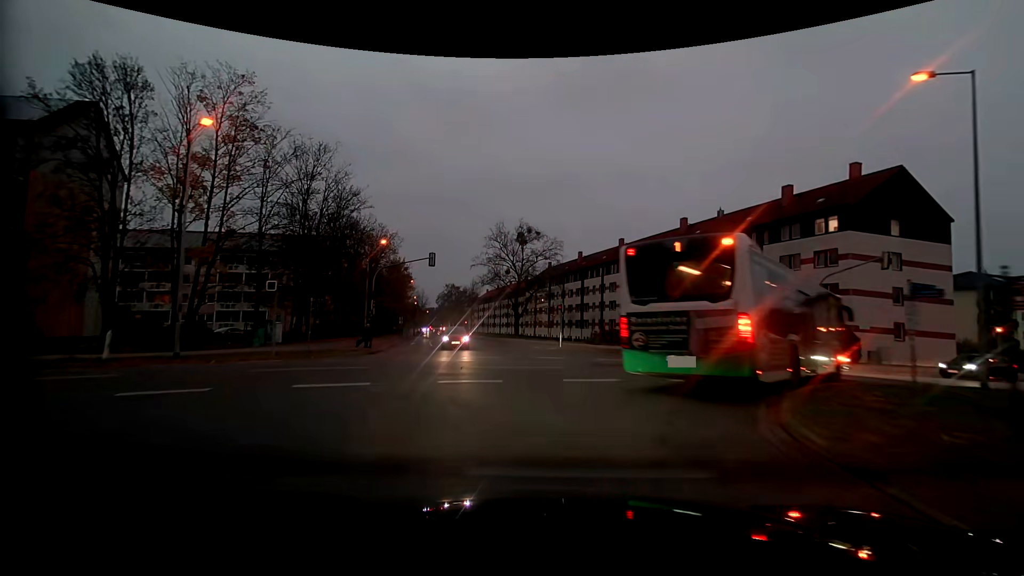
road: residential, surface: asphalt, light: Dusk
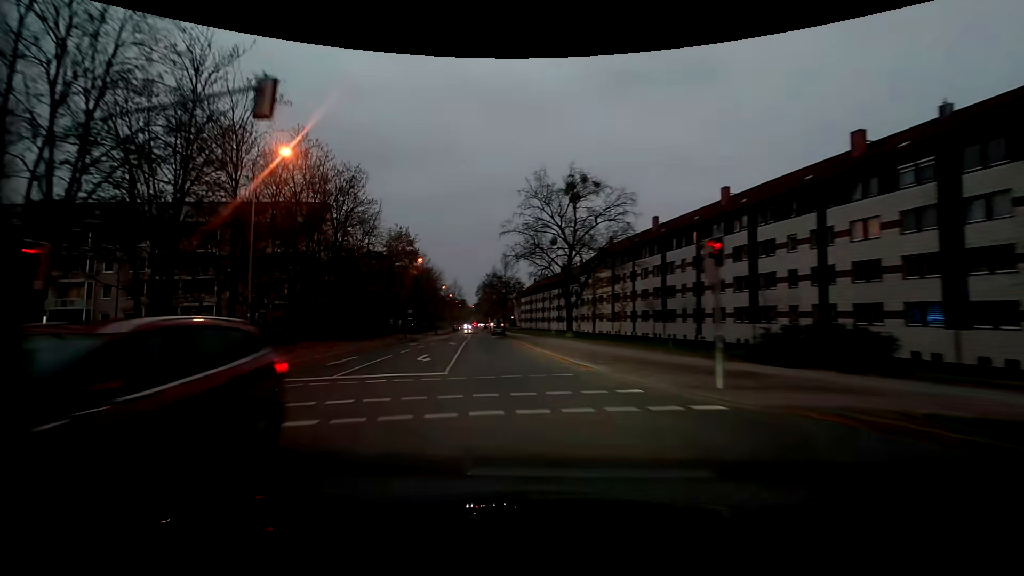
(-0.8, +26.6) m; -6°
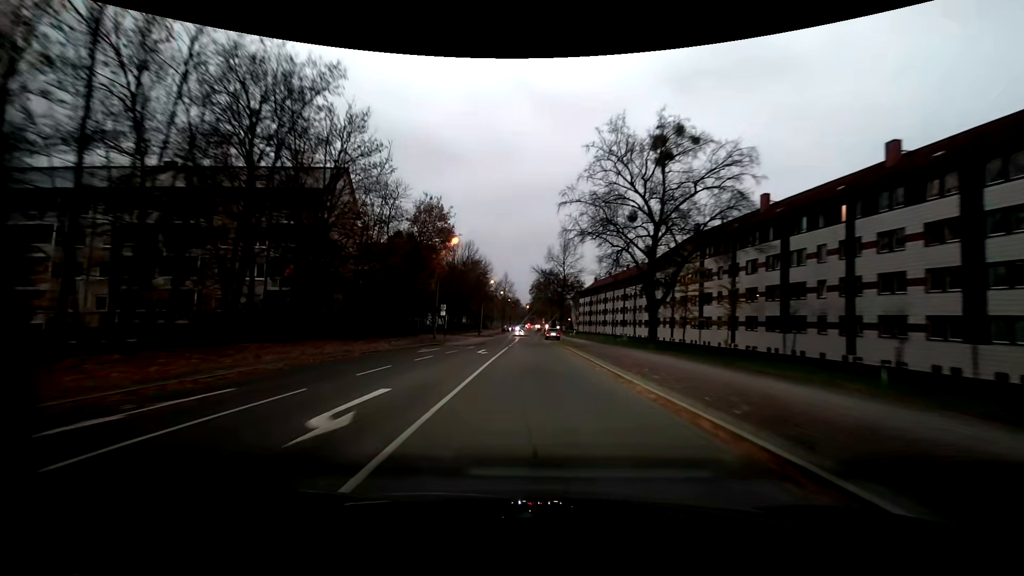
(-0.9, +14.7) m; -6°
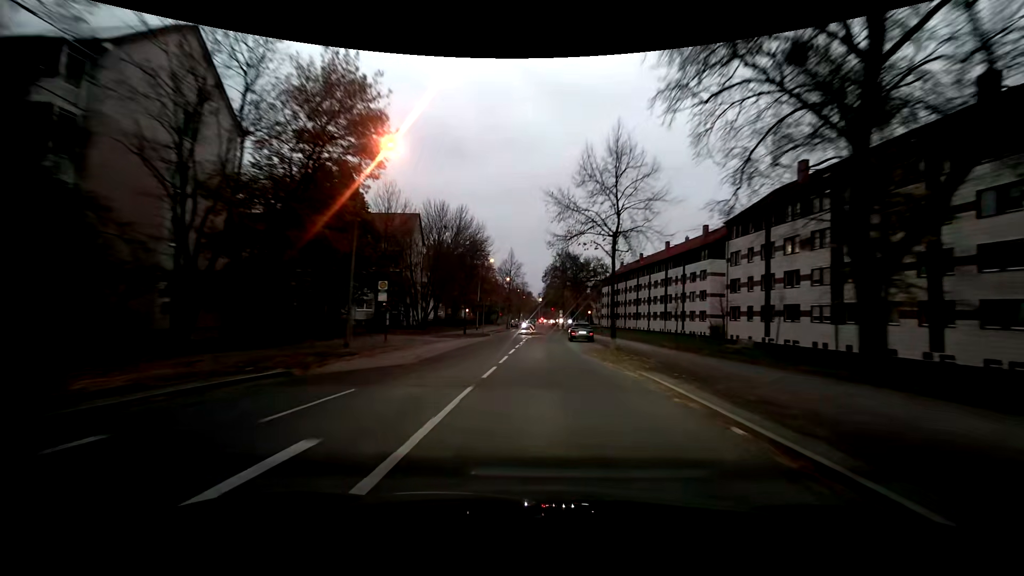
(-0.3, +25.0) m; -1°
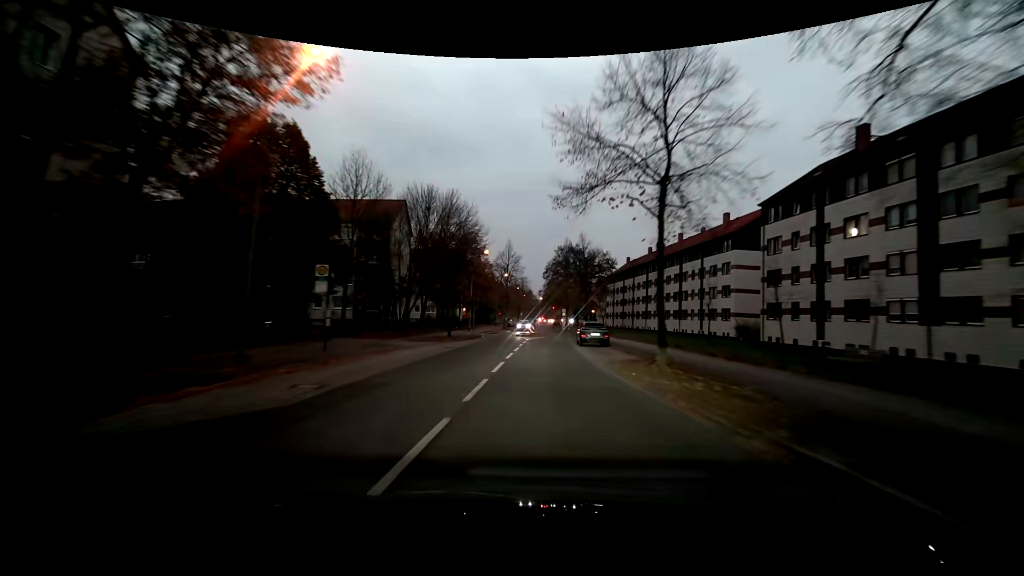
(0.0, +8.1) m; 0°
